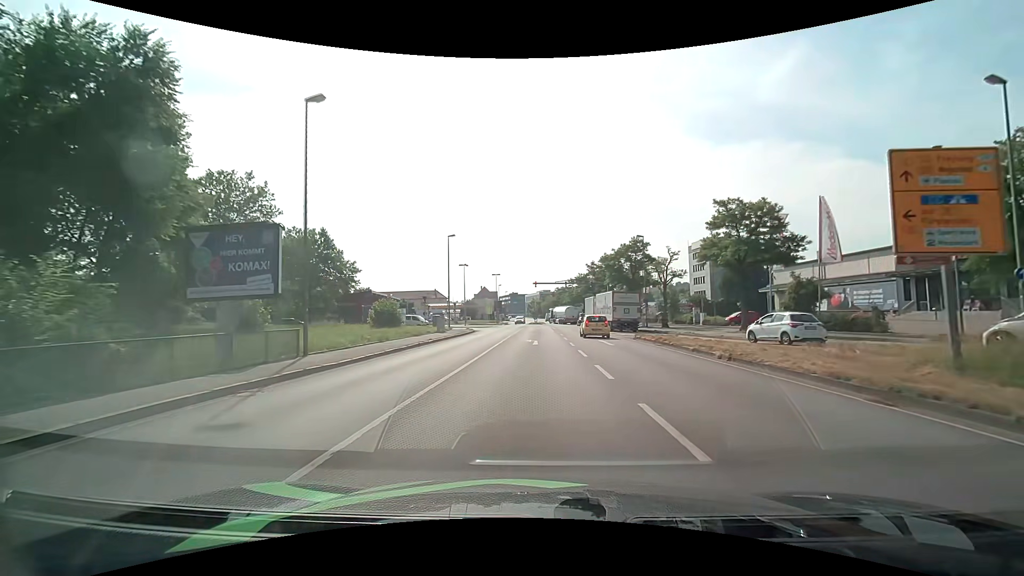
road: primary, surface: asphalt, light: Day
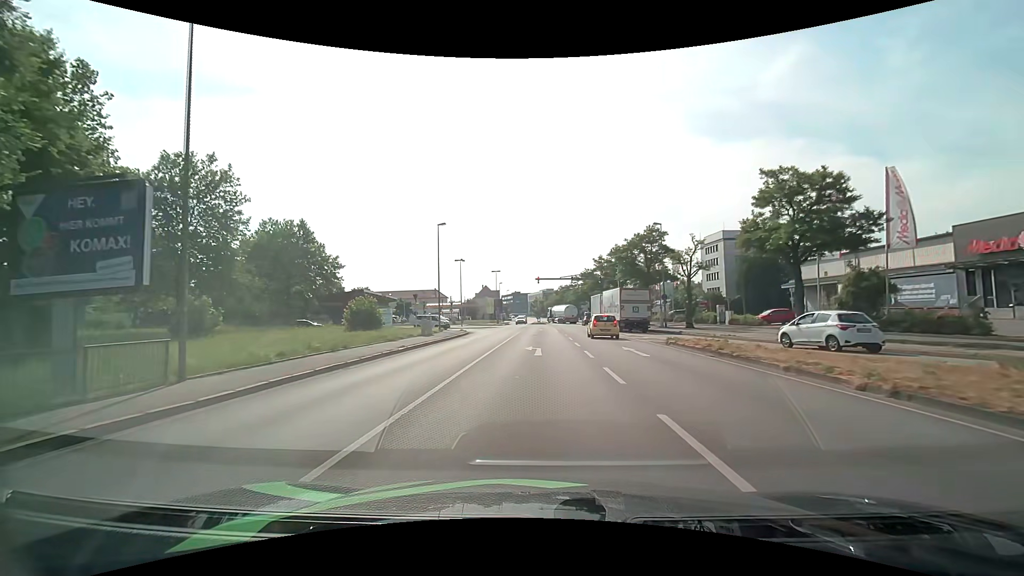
(0.0, +6.8) m; 0°
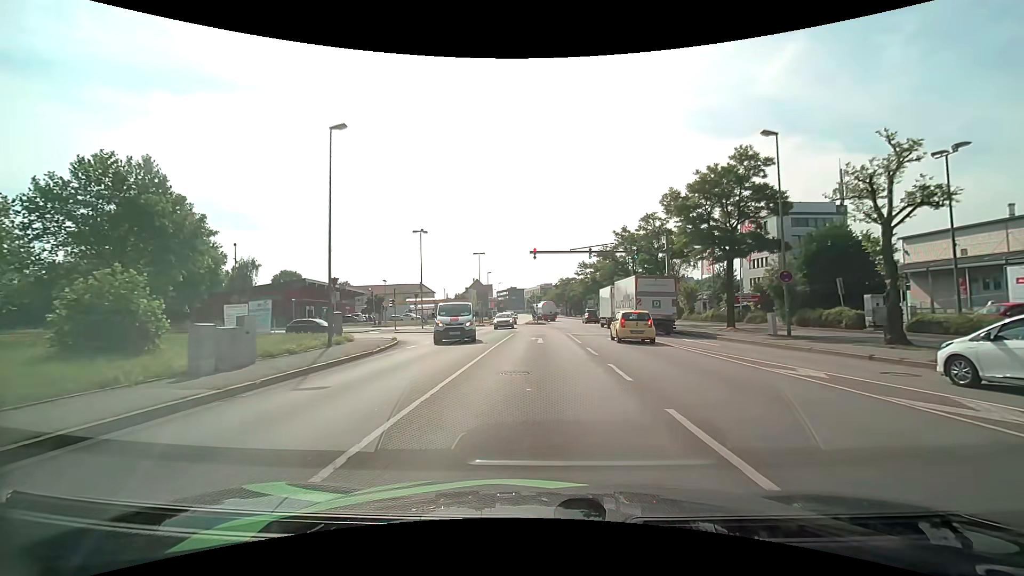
(0.0, +23.7) m; 0°
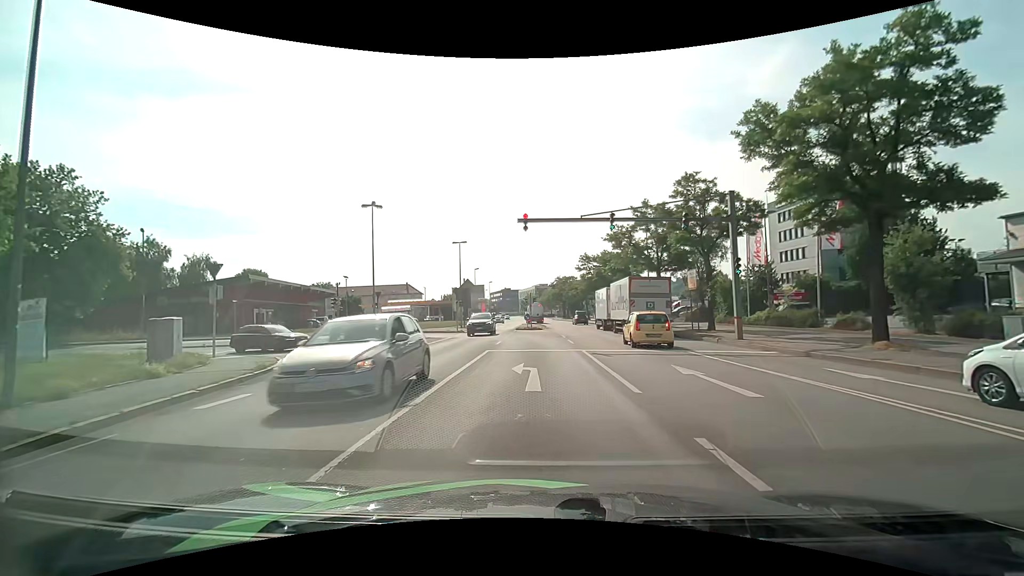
(+0.1, +13.3) m; 0°
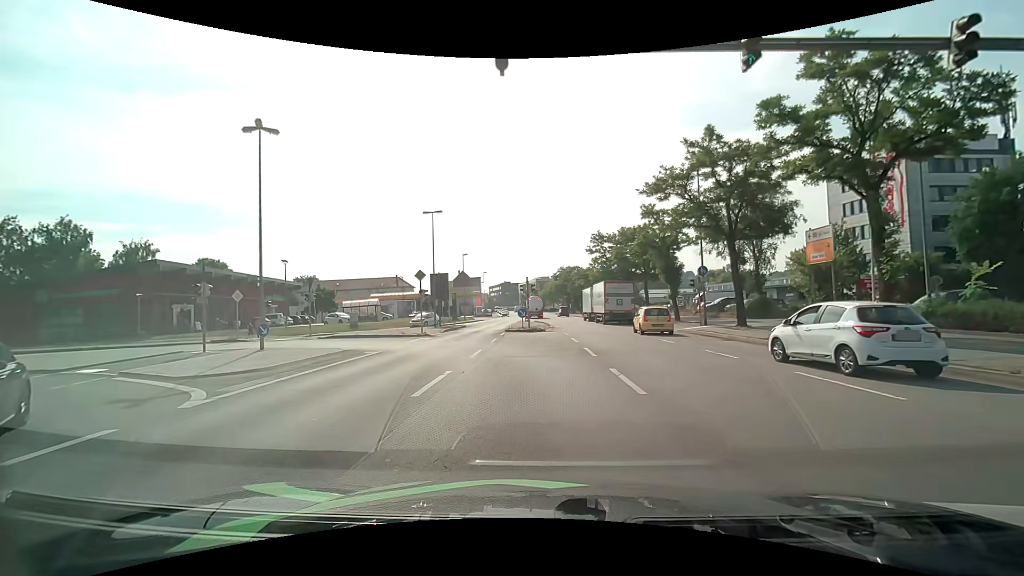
(+0.3, +14.9) m; +1°
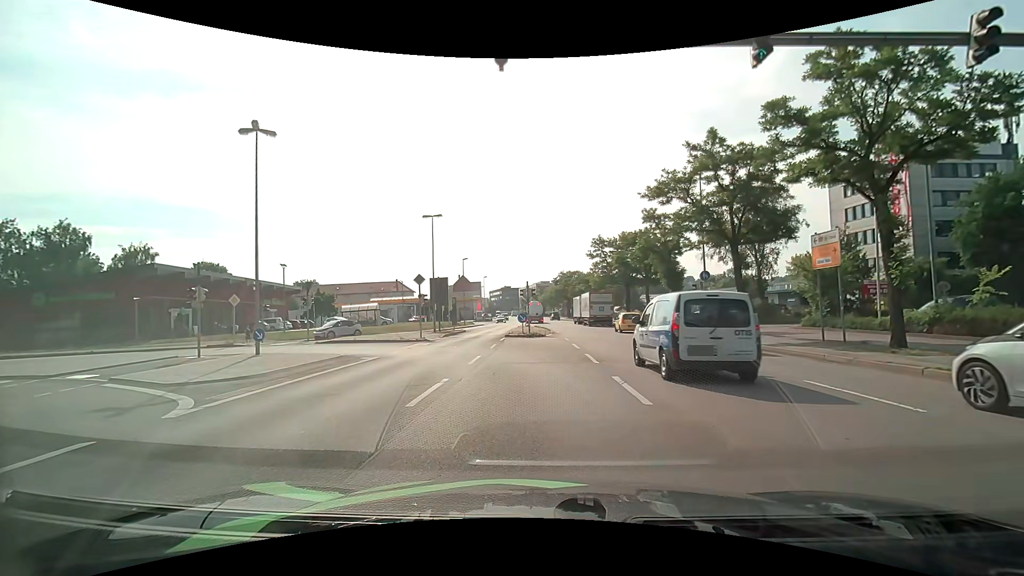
(0.0, +0.3) m; 0°
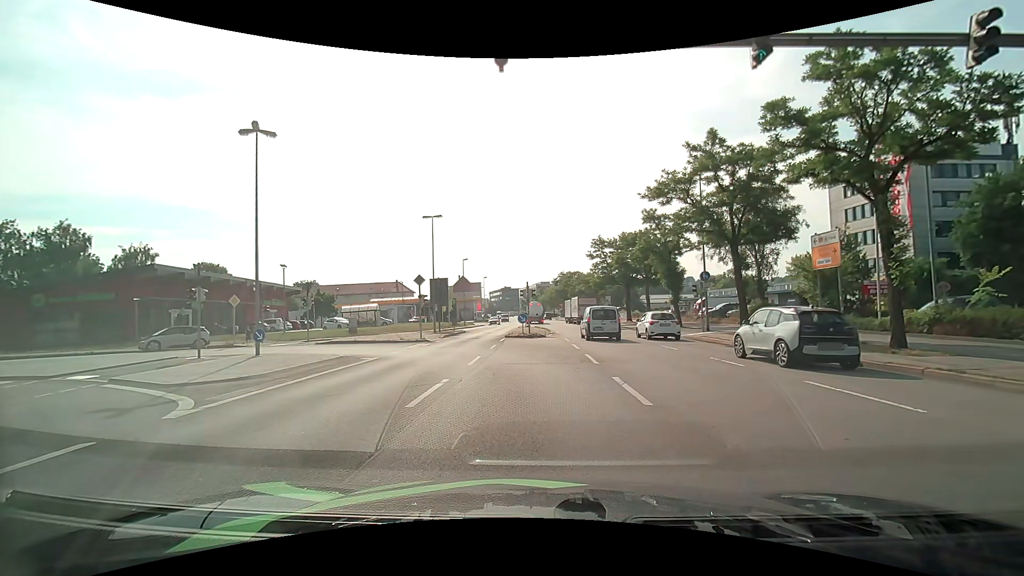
(0.0, 0.0) m; 0°
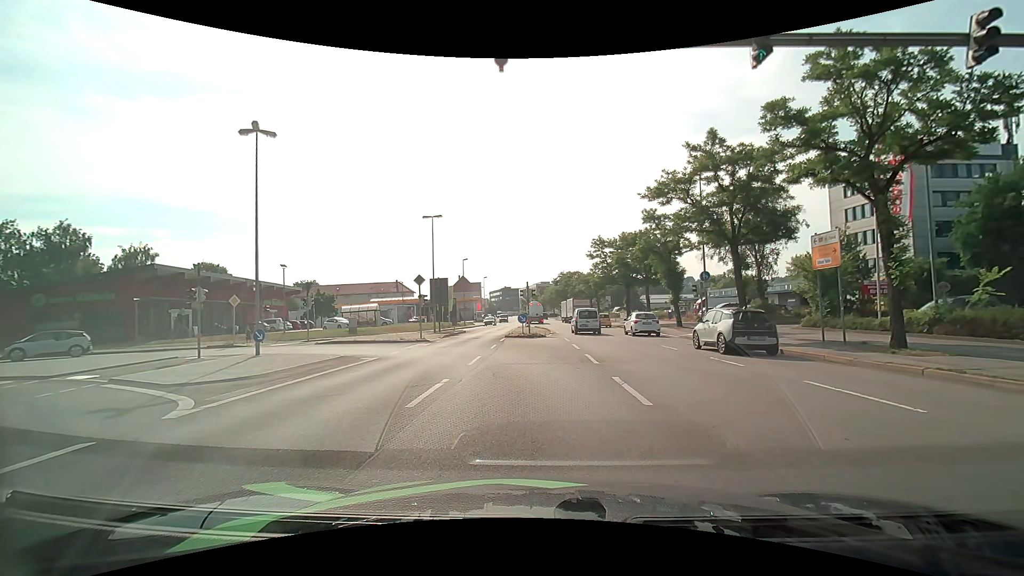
(0.0, 0.0) m; 0°
